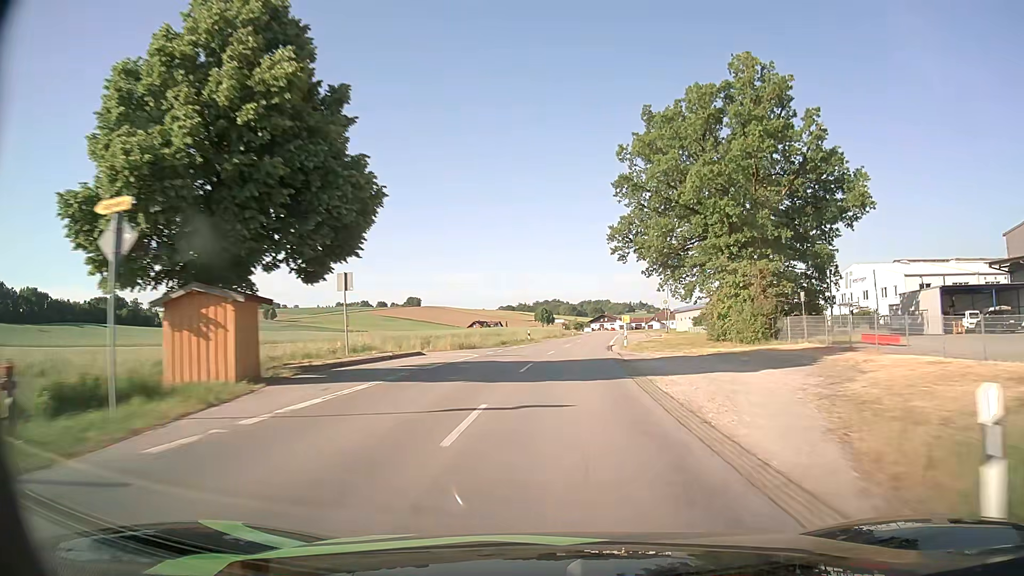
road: secondary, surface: asphalt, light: Day
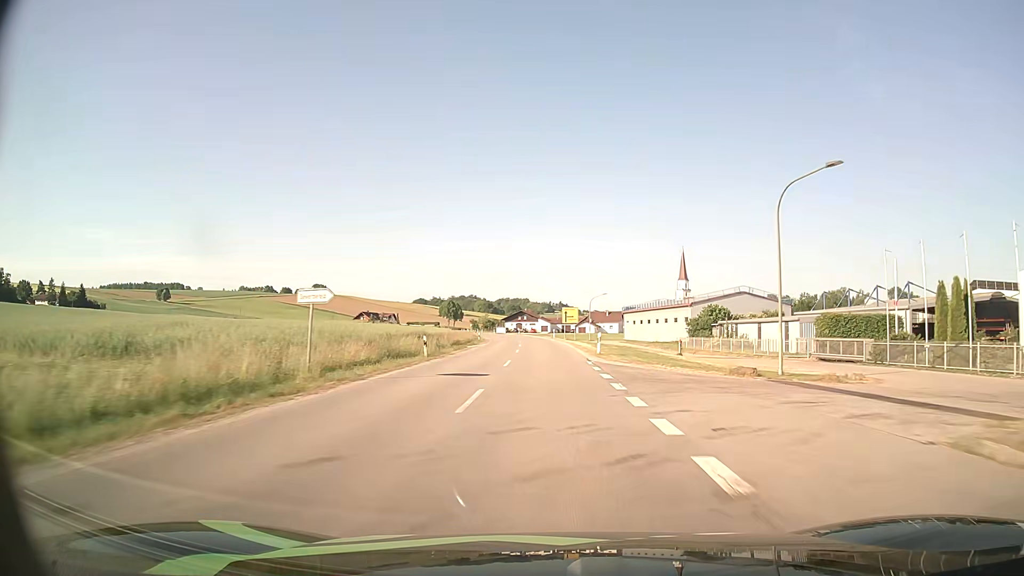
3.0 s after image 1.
(+5.2, +68.5) m; +7°
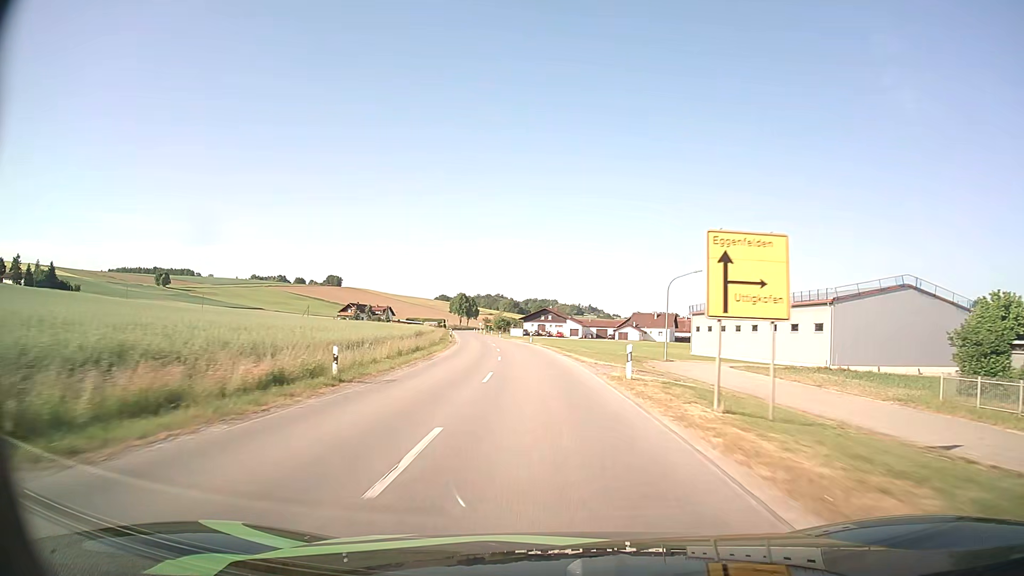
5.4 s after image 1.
(-0.6, +53.4) m; -2°
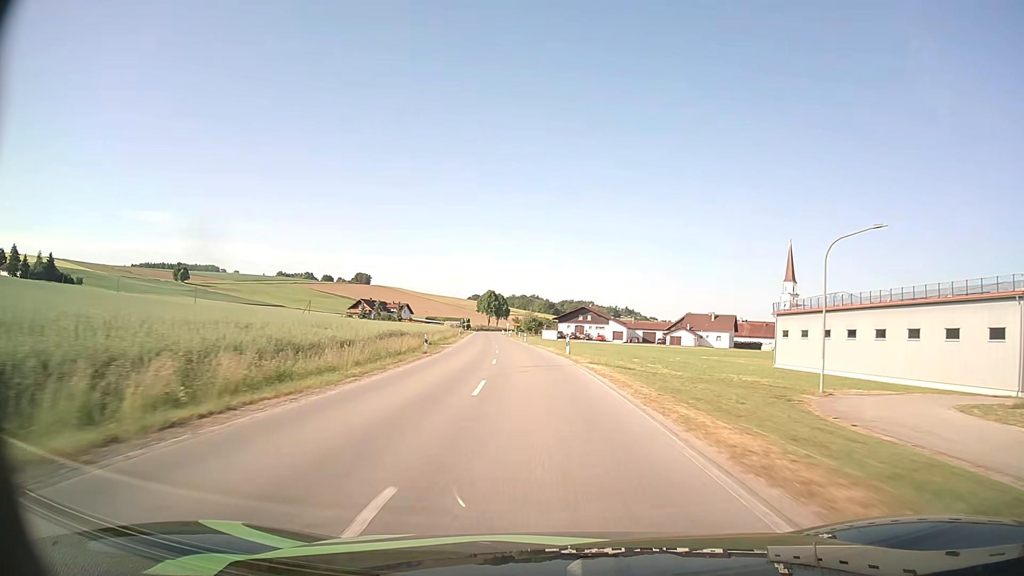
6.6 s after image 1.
(-0.8, +27.7) m; -3°
(0, +10) (0, +20) (-1, +30) (-2, +40) (-3, +50) (-3, +60) (-4, +70) (-5, +80) (-6, +90) (-8, +100) m
